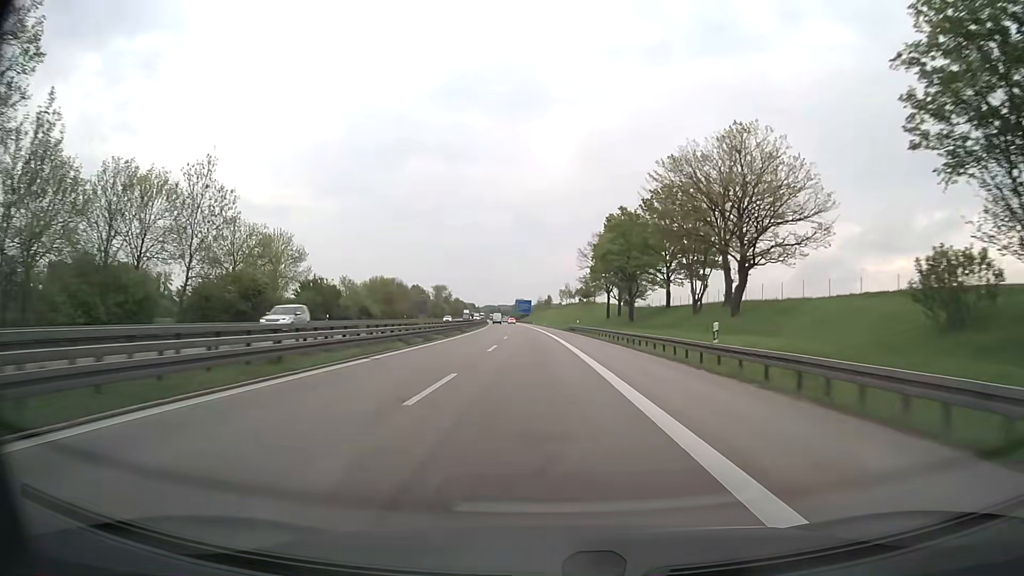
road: motorway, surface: asphalt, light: Day
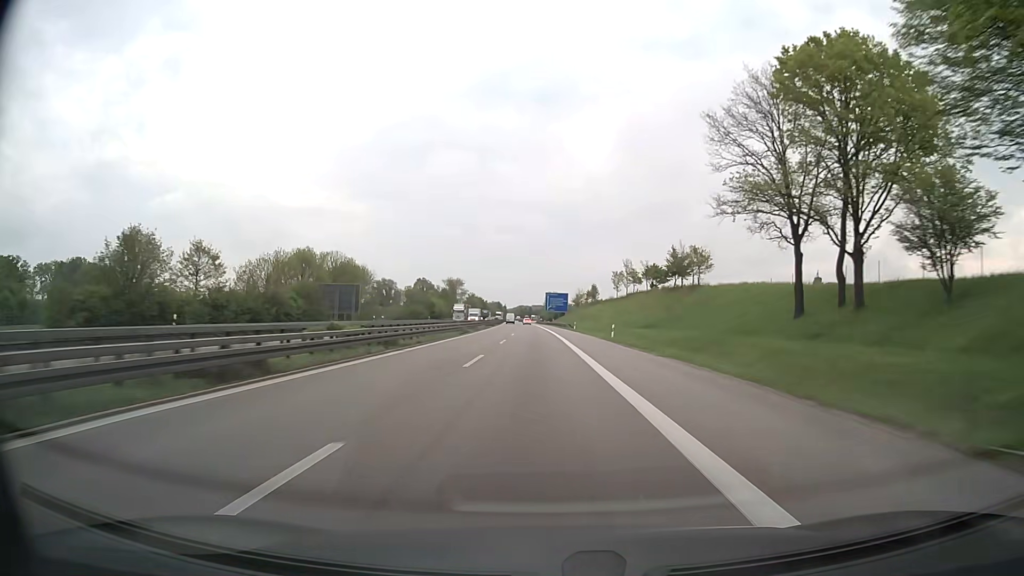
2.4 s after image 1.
(-2.1, +81.7) m; -3°
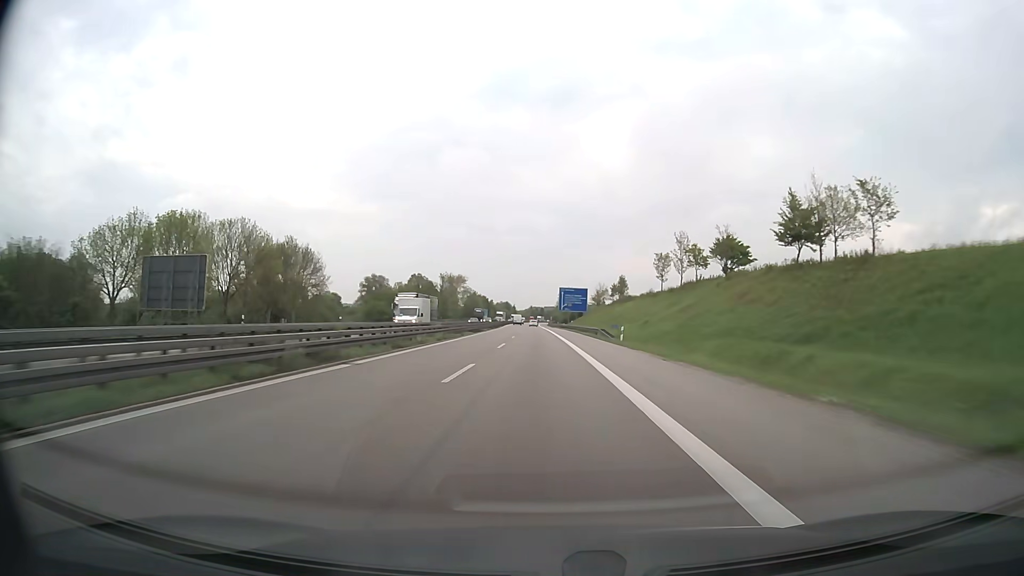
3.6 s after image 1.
(-0.3, +40.7) m; -1°
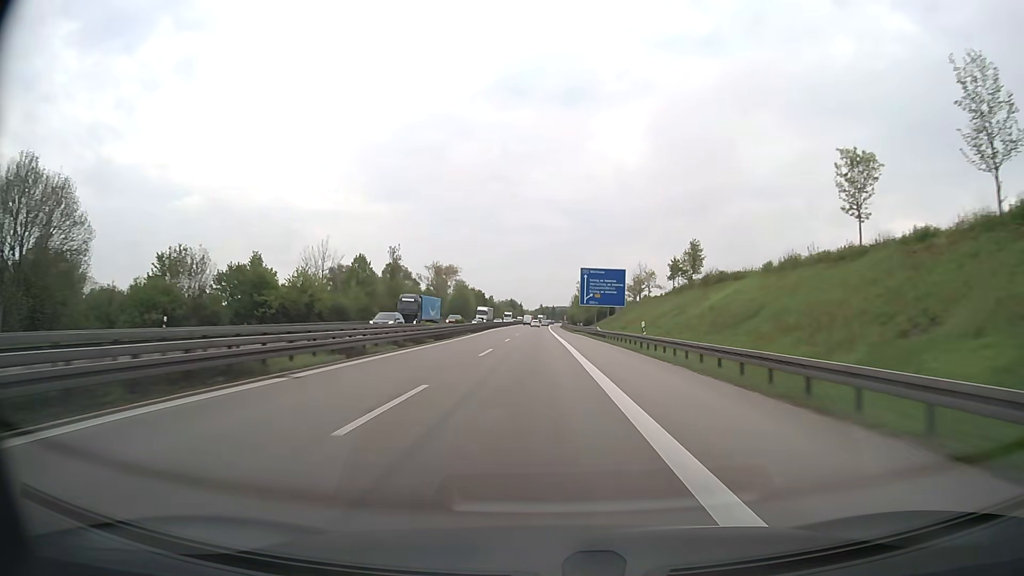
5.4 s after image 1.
(-0.4, +60.9) m; -1°
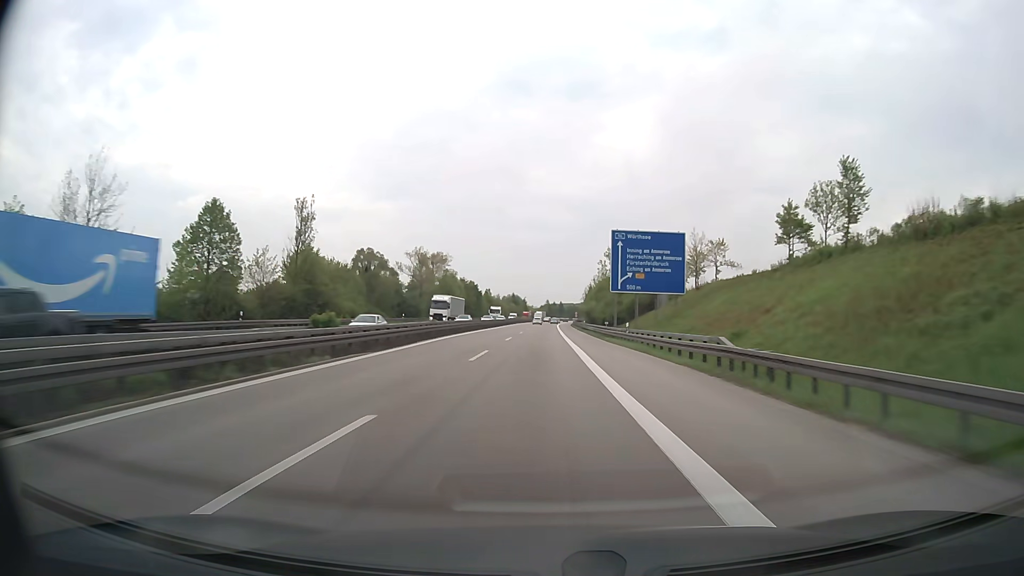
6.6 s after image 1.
(-0.4, +40.7) m; -1°
(0, +10) (0, +20) (0, +30) (0, +40) (0, +50) (0, +60) (0, +70) (0, +80) (0, +90) (0, +100) m
